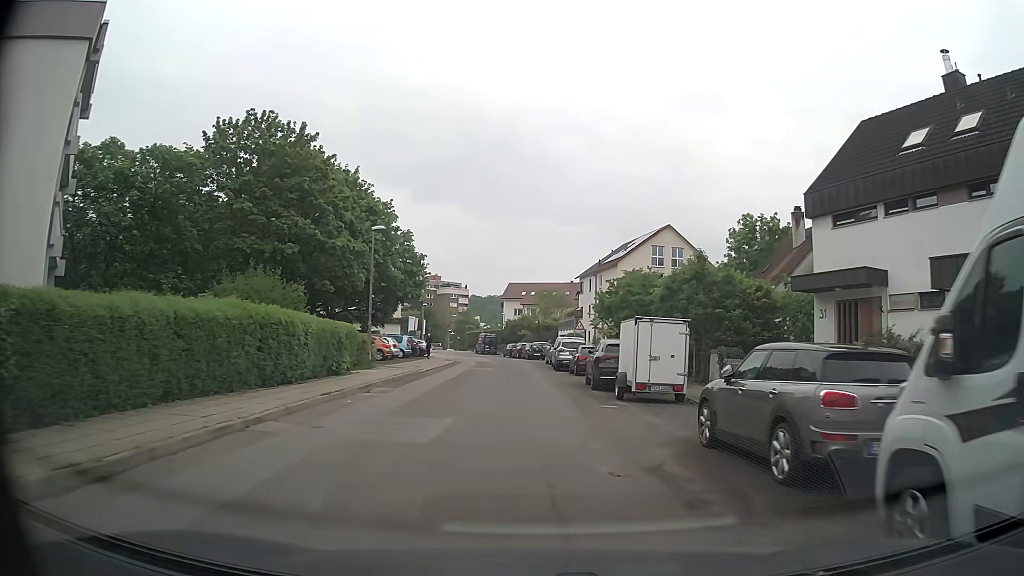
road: residential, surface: asphalt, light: Day
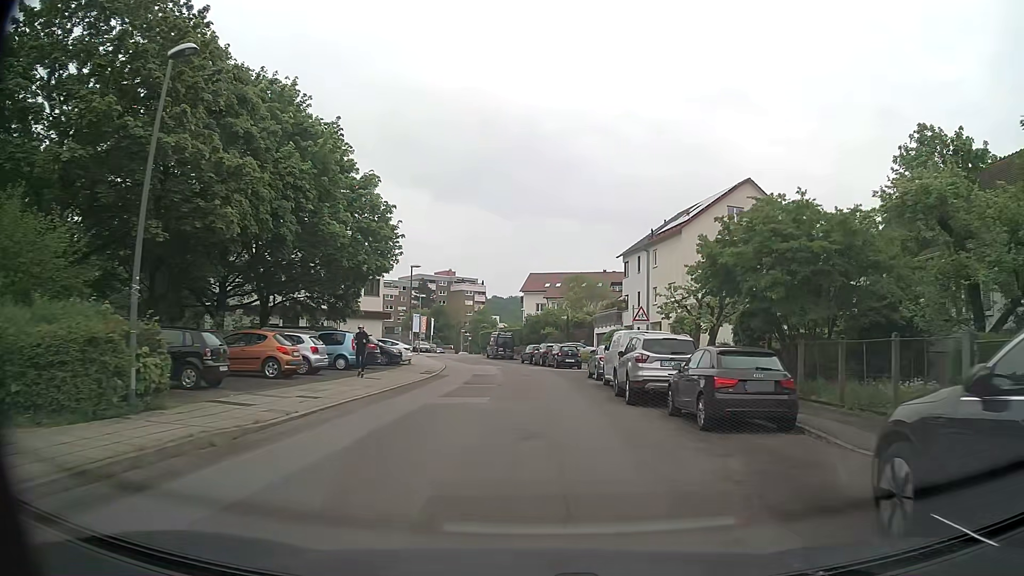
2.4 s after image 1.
(-0.4, +20.0) m; -2°
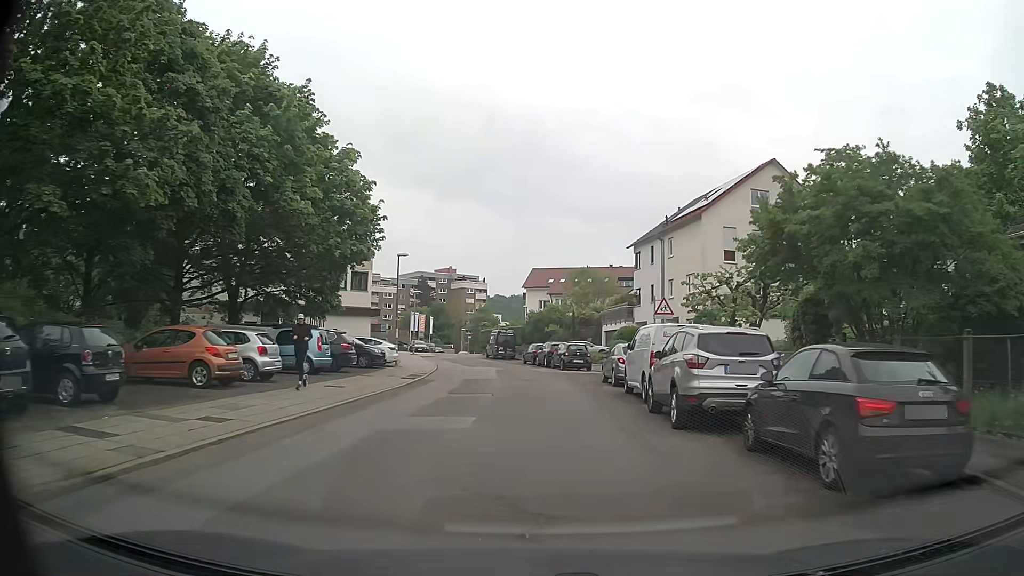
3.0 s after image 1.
(0.0, +5.0) m; 0°
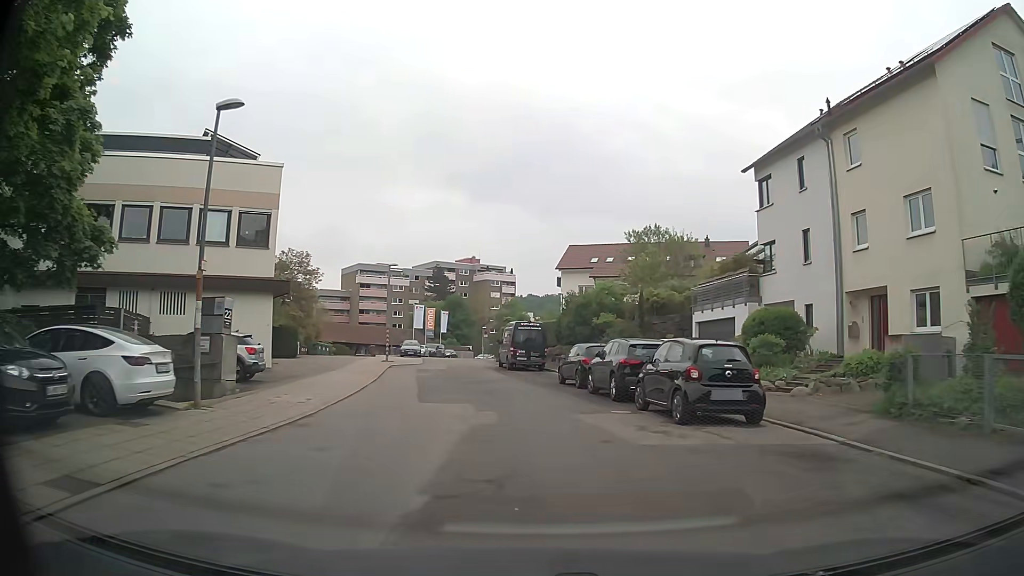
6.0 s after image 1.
(-0.3, +24.6) m; -4°
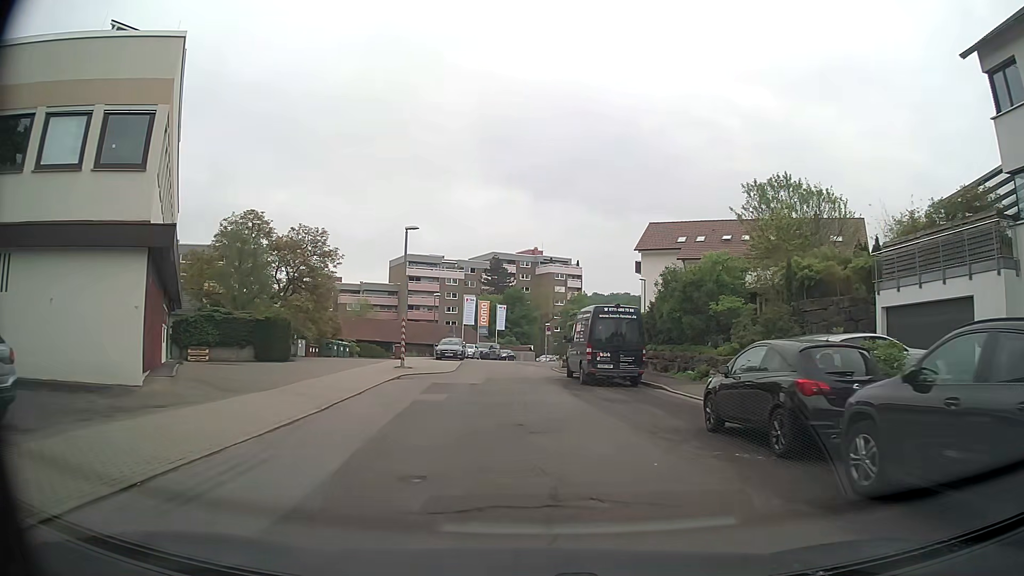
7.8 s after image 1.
(-0.5, +13.8) m; -6°
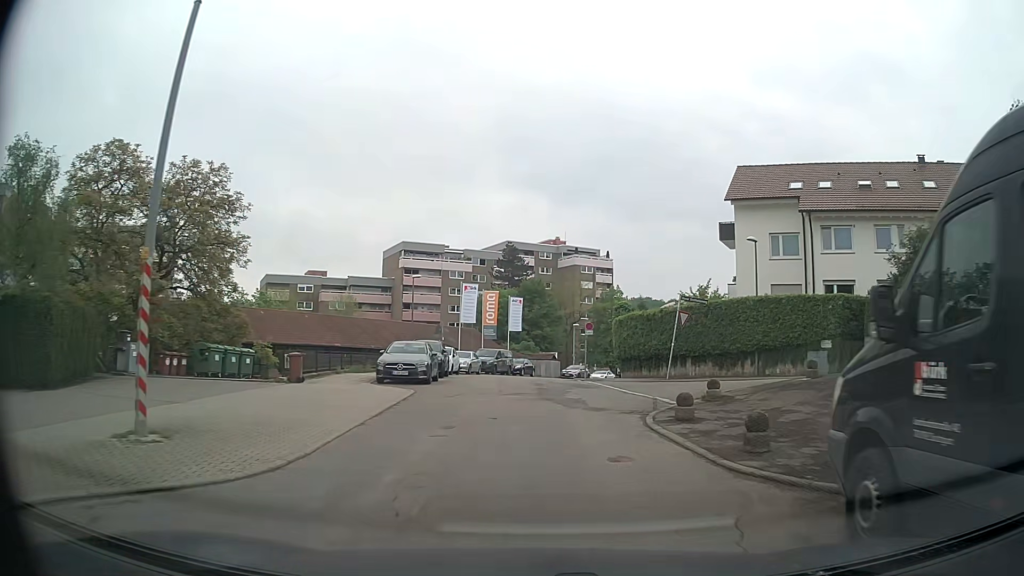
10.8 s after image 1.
(-0.3, +22.5) m; -1°
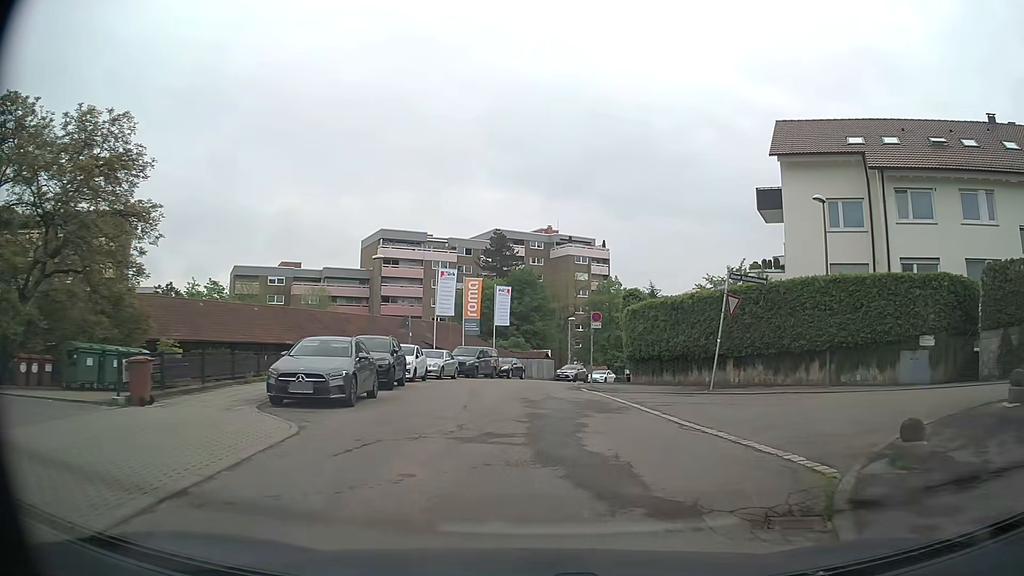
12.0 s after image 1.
(+0.1, +8.6) m; +2°
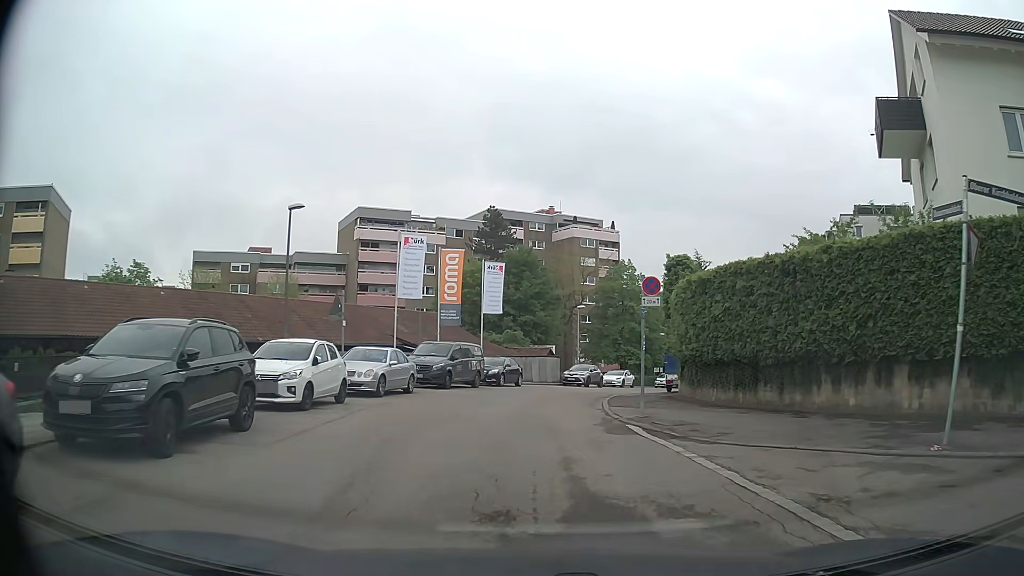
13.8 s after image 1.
(-0.2, +12.7) m; 0°
(0, +10) (0, +20) (+2, +30) (+5, +39) (+8, +49) (+11, +58) (+15, +68) (+19, +77) (+24, +86) (+28, +94) m
